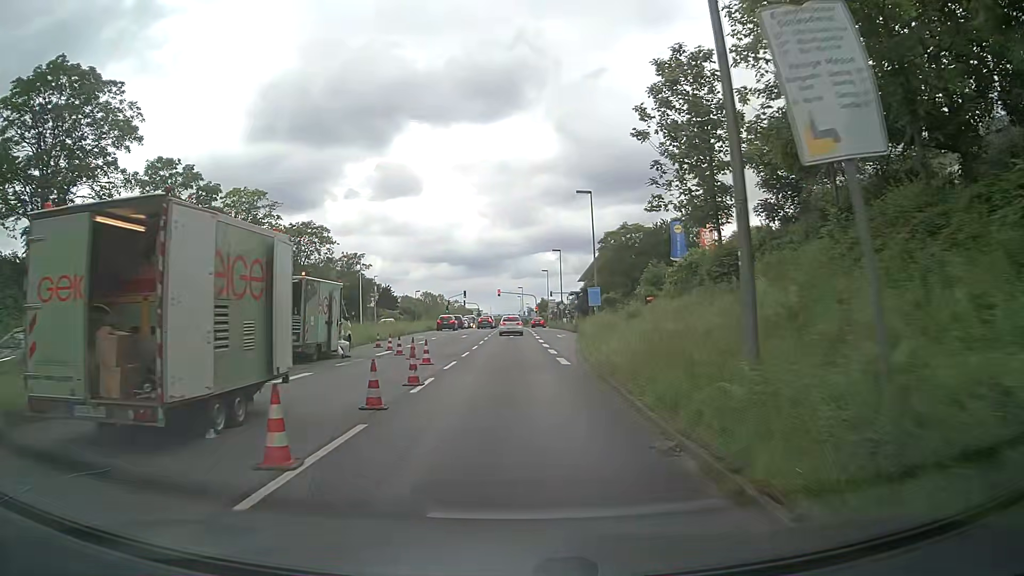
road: primary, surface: asphalt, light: Day
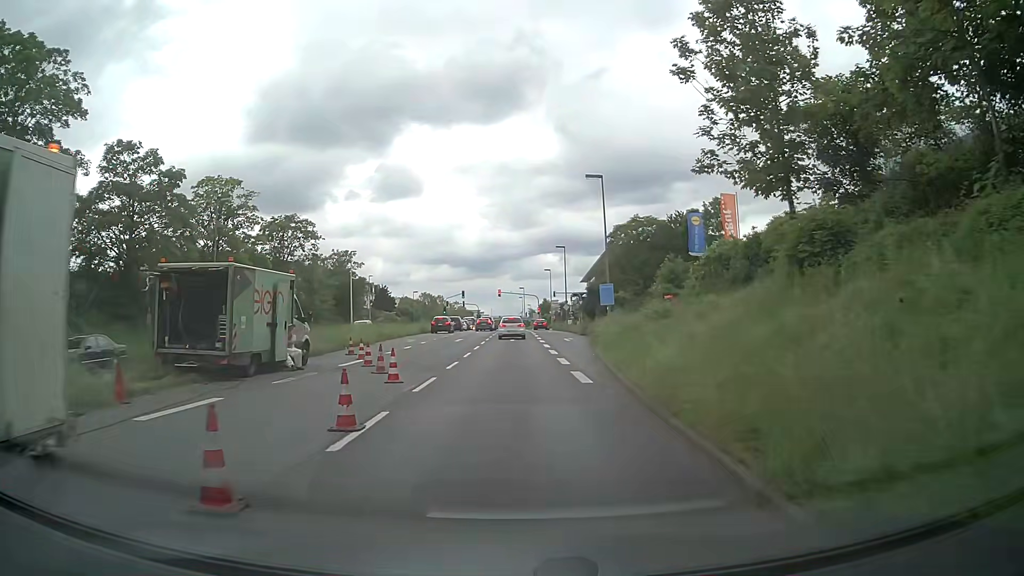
(0.0, +5.6) m; 0°
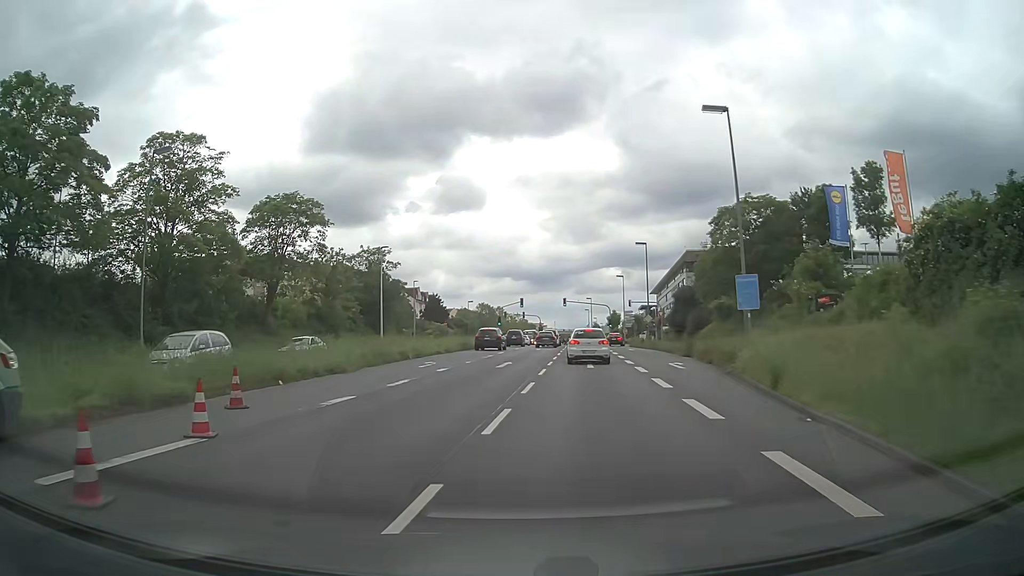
(-0.5, +16.2) m; -6°
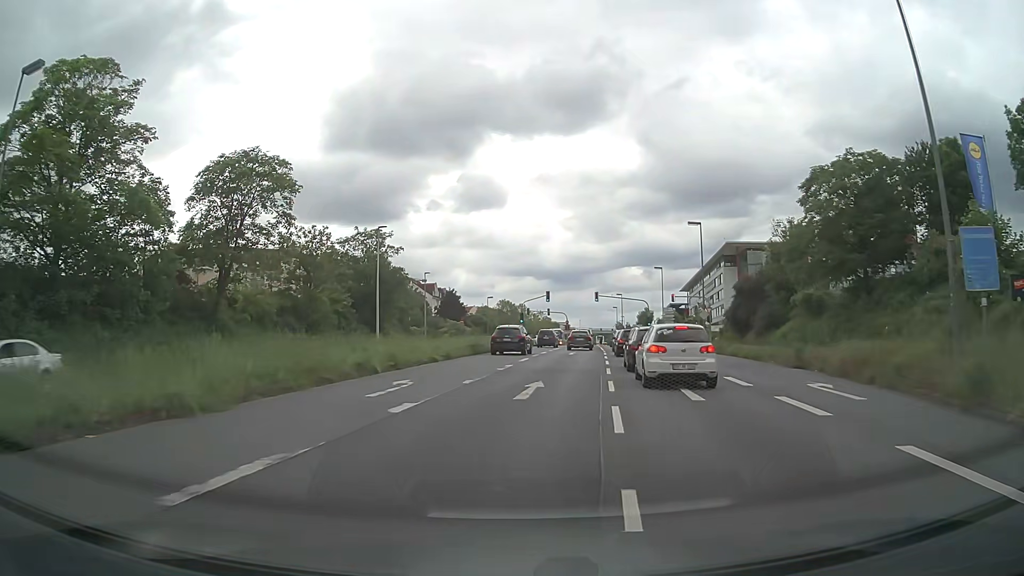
(-0.2, +12.5) m; -2°
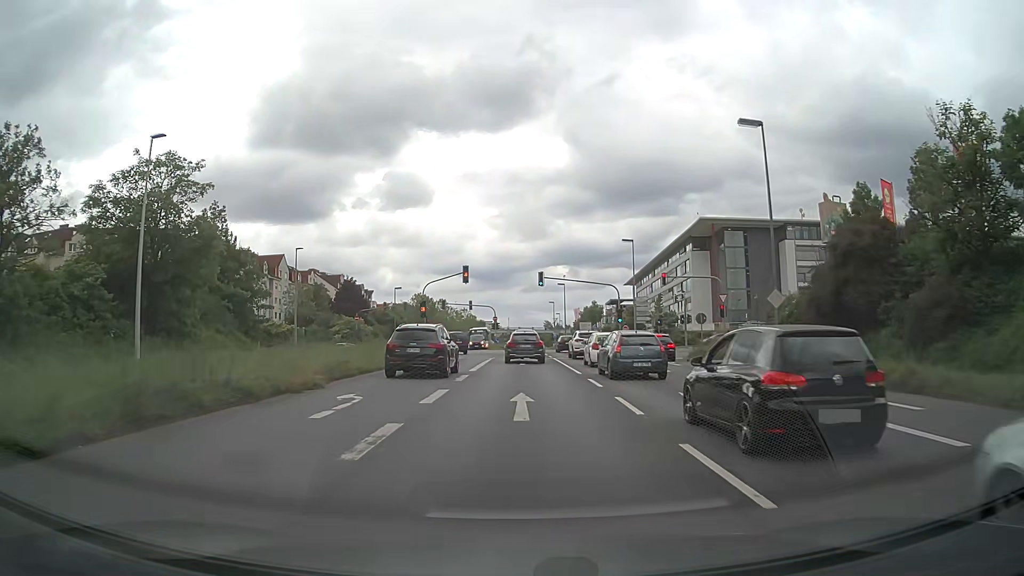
(+1.5, +28.0) m; +6°
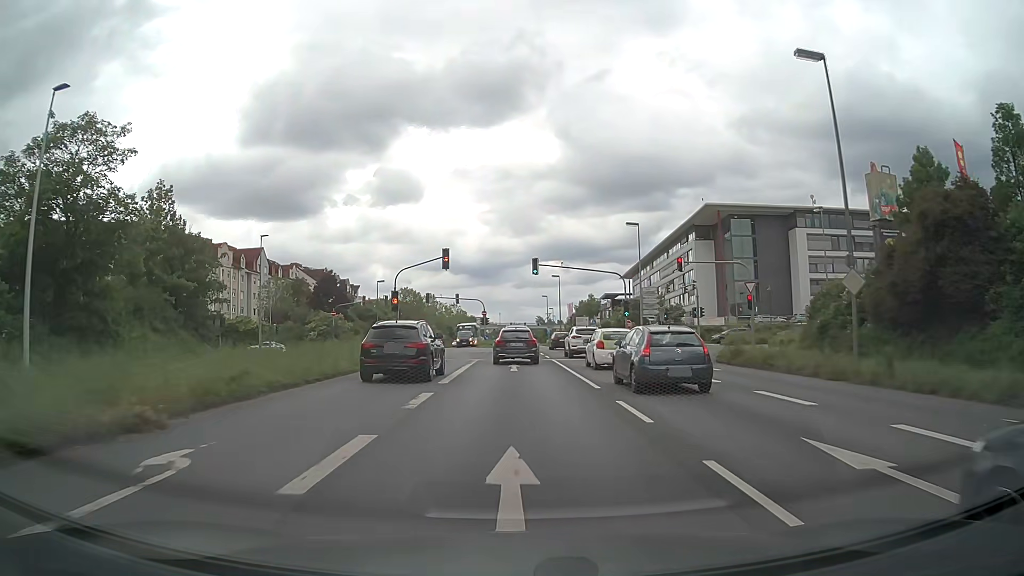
(+0.1, +7.3) m; +1°
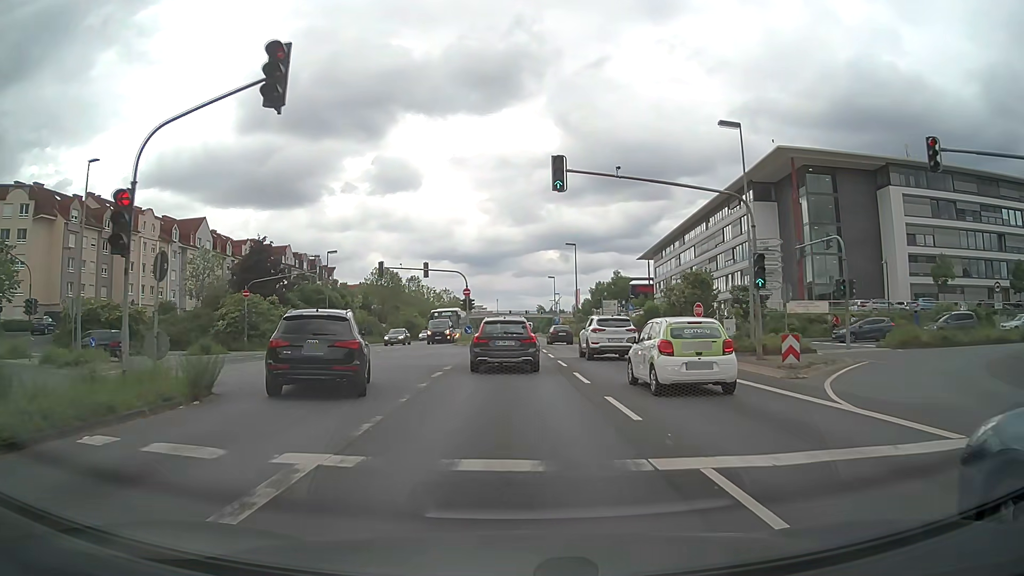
(0.0, +26.2) m; 0°
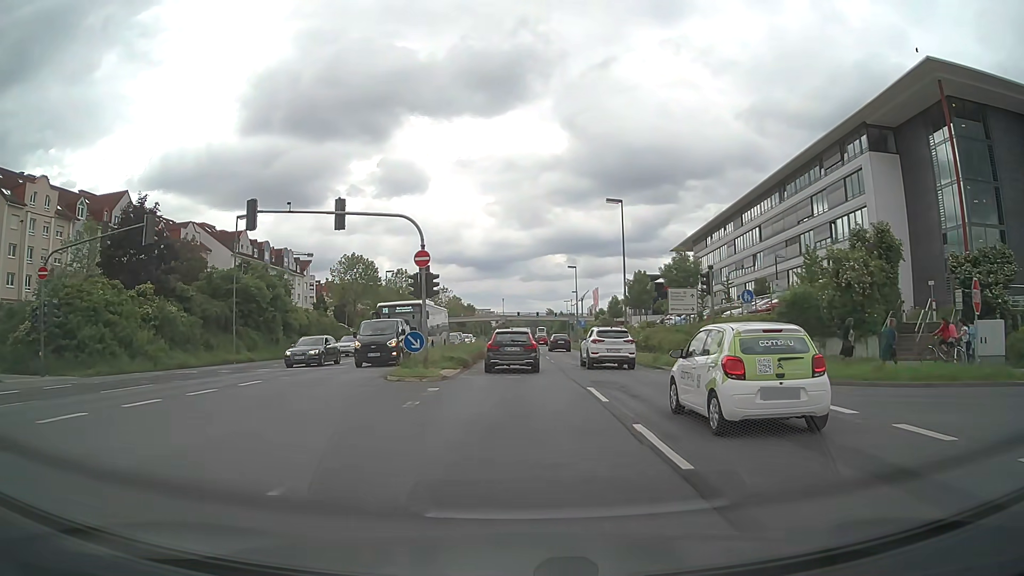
(-0.2, +26.9) m; -1°
(0, +10) (0, +20) (0, +30) (0, +40) (0, +50) (0, +60) (0, +70) (0, +80) (0, +90) (0, +100) m
